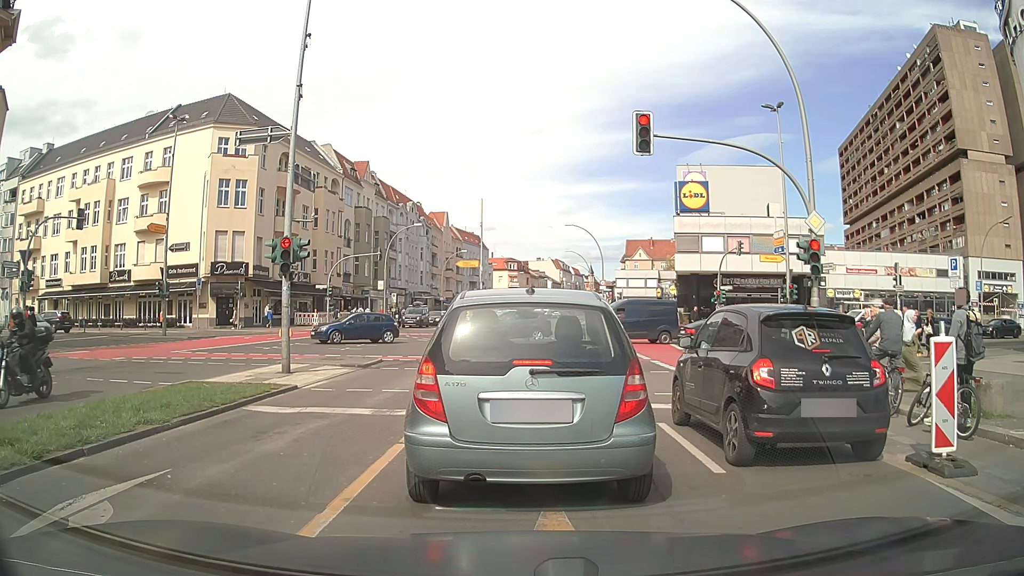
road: primary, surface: asphalt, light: Day
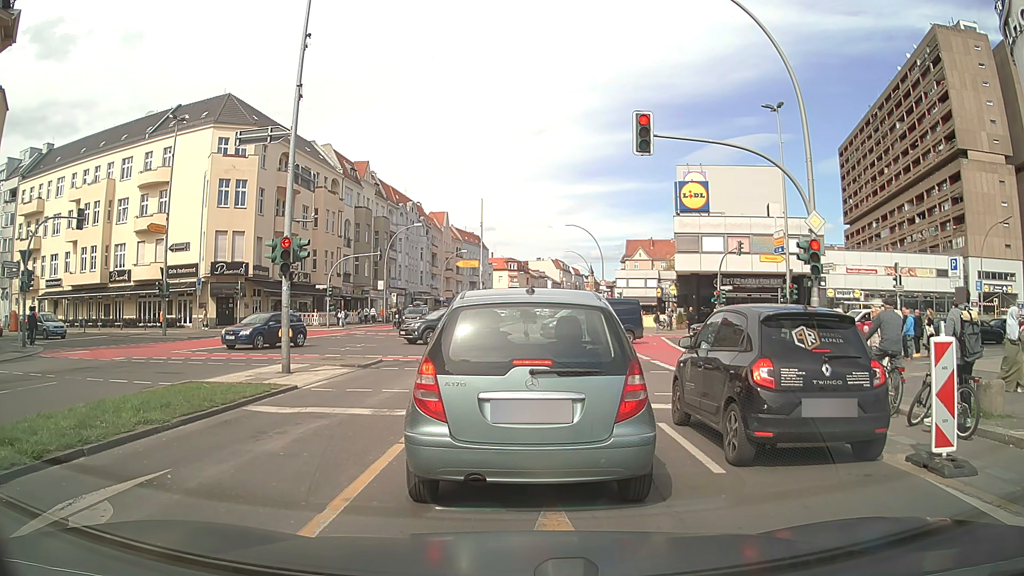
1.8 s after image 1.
(0.0, 0.0) m; 0°
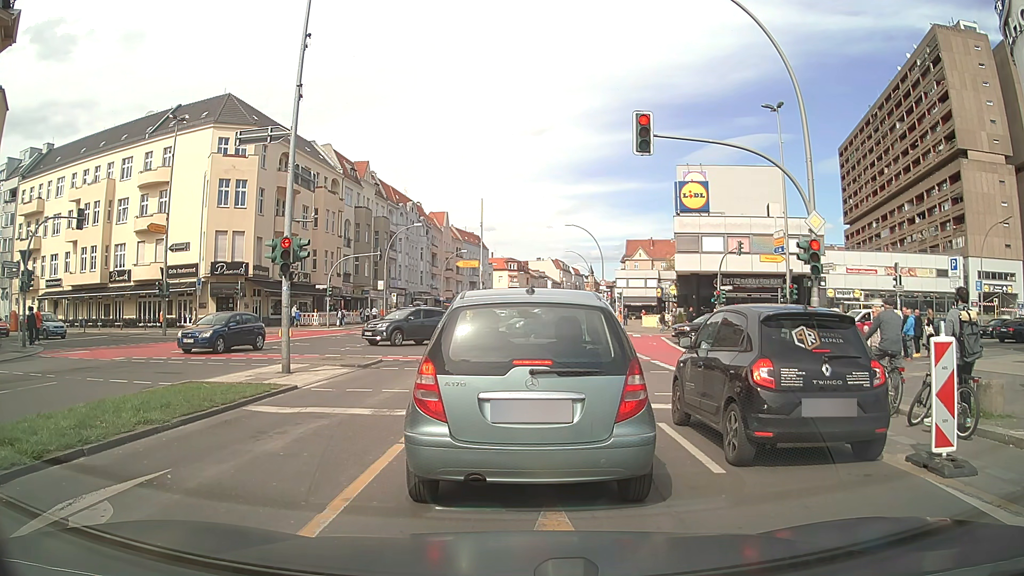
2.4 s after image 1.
(0.0, 0.0) m; 0°
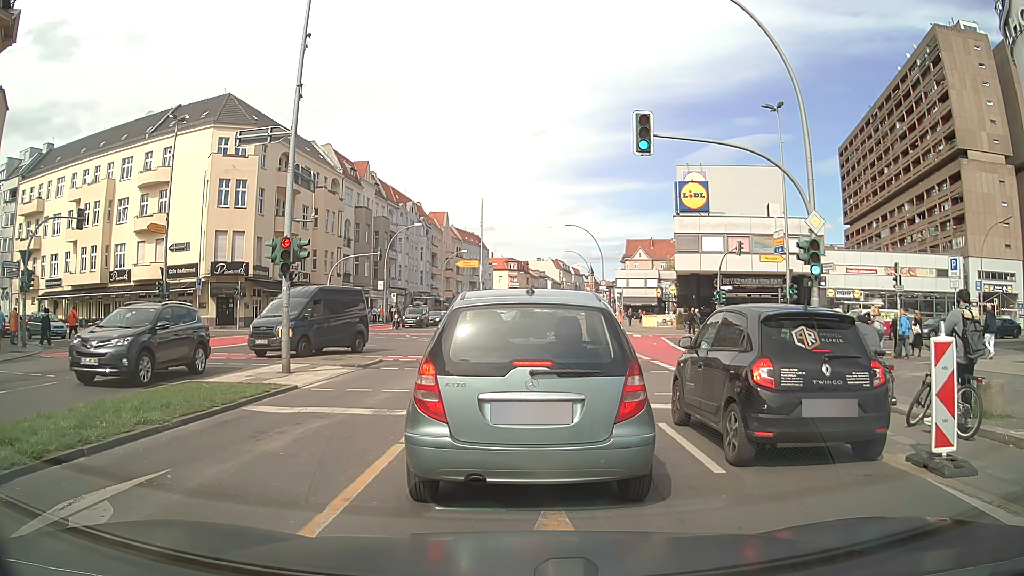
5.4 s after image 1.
(0.0, 0.0) m; 0°
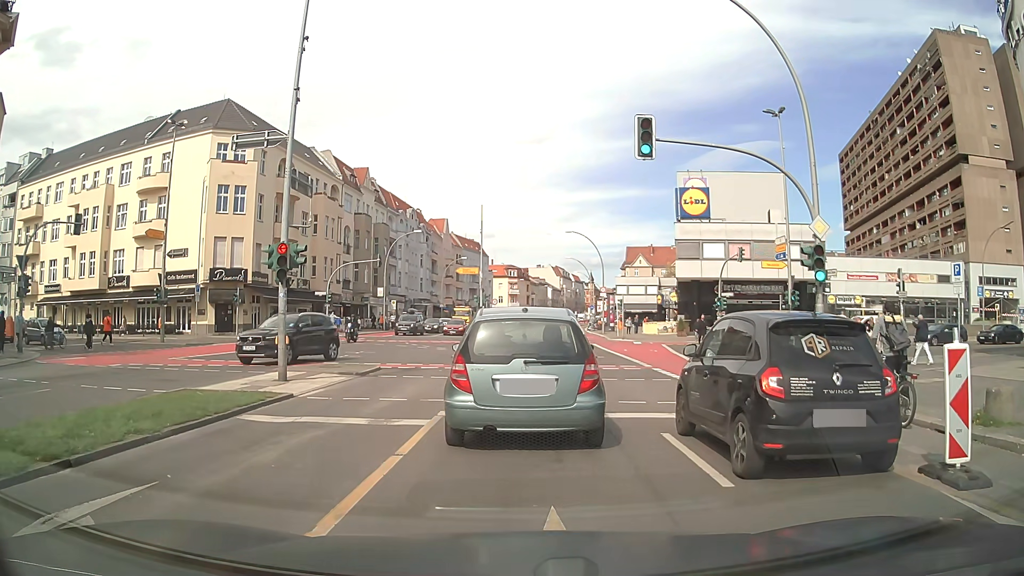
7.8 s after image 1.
(0.0, +0.3) m; 0°
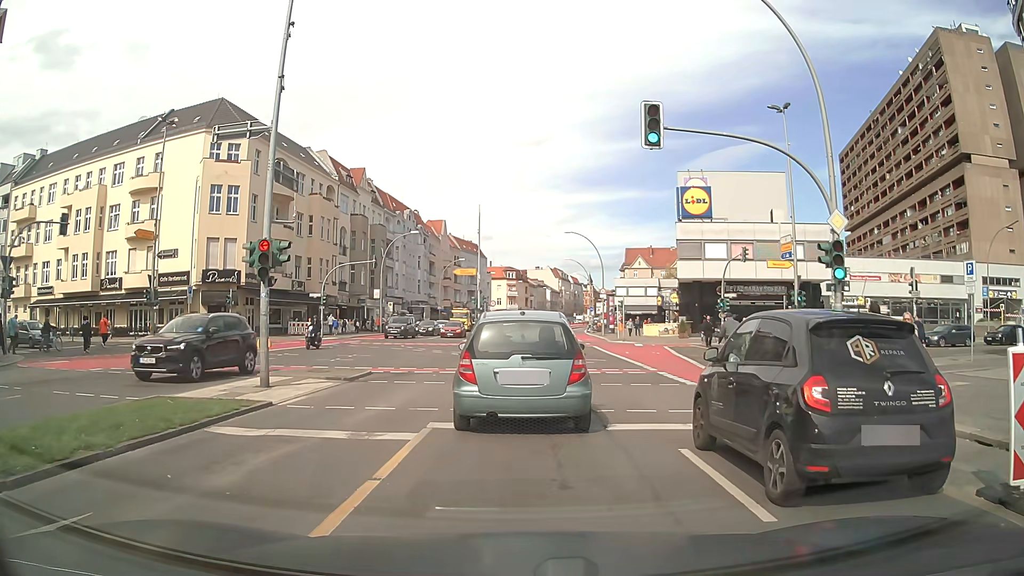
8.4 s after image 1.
(0.0, +1.2) m; -1°
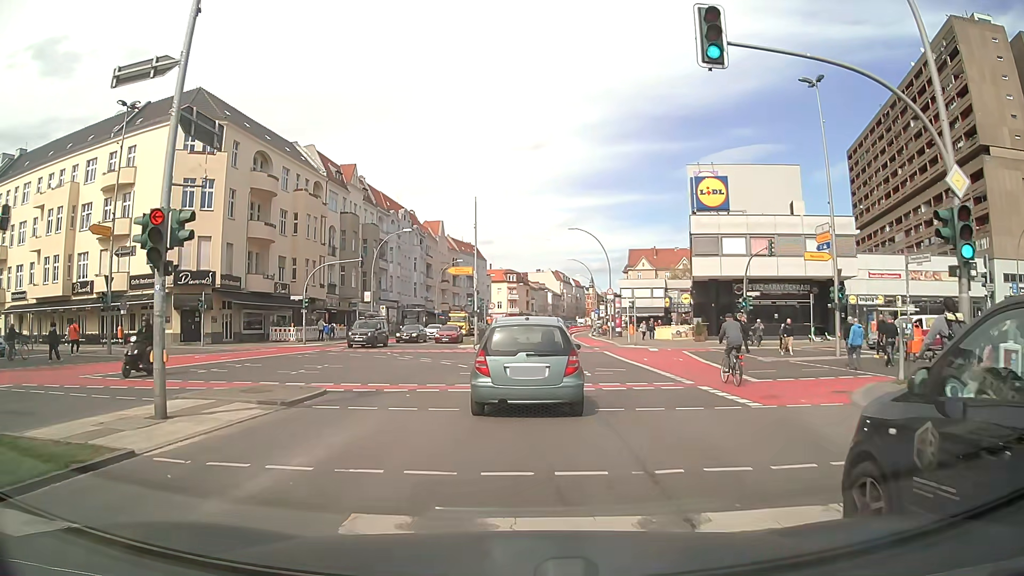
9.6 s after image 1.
(0.0, +5.0) m; +1°
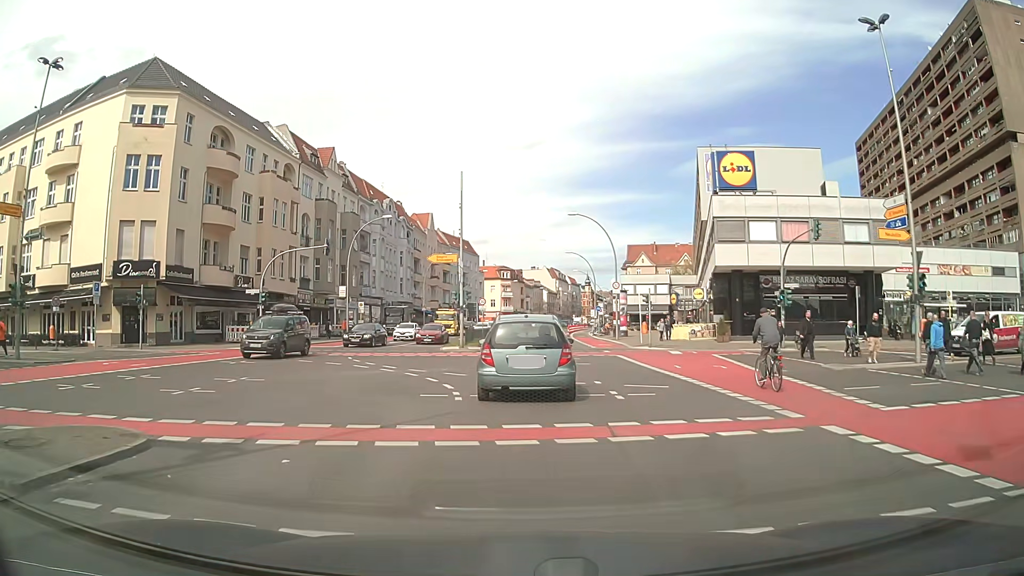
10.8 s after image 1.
(0.0, +7.5) m; 0°
(0, +10) (0, +20) (0, +30) (0, +40) (0, +50) (0, +60) (0, +70) (+1, +80) (+2, +90) (+3, +100) m
